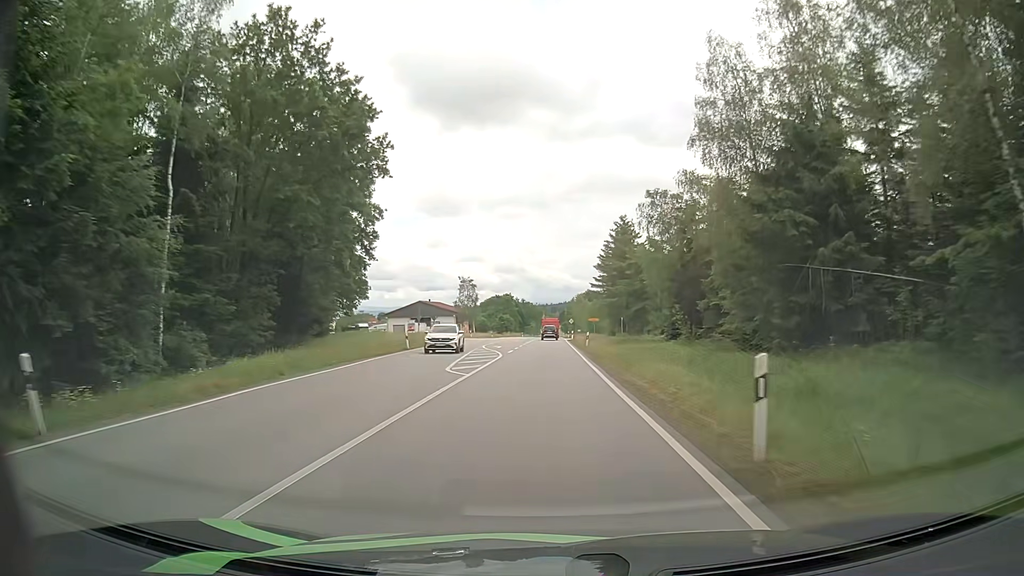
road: secondary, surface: asphalt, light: Day
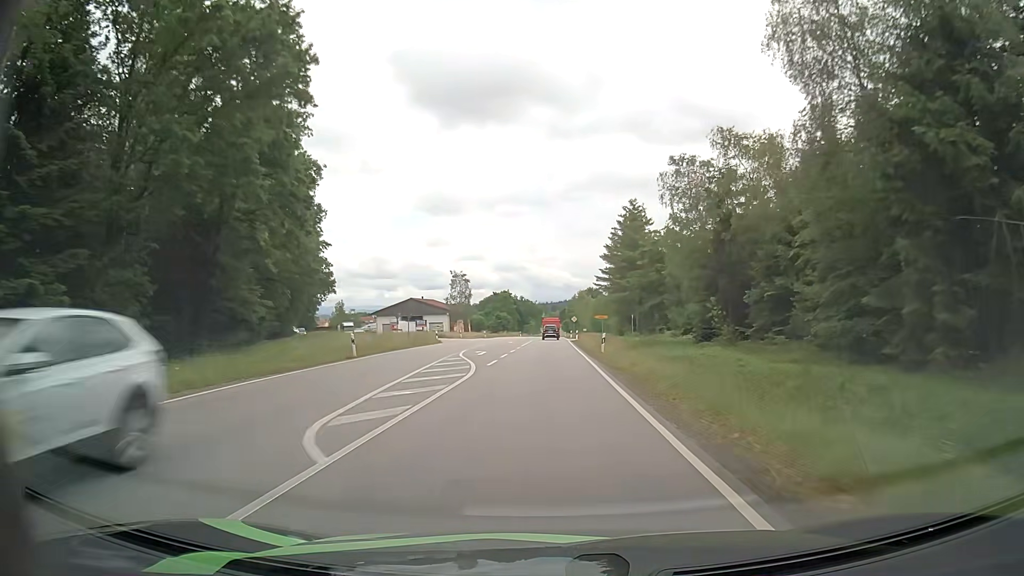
(0.0, +12.0) m; 0°
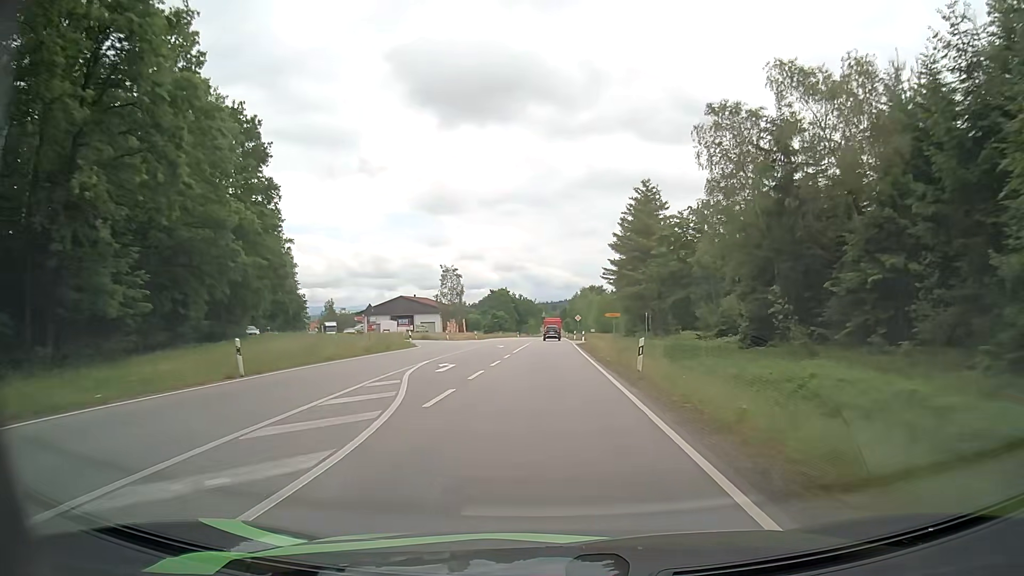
(0.0, +12.0) m; 0°
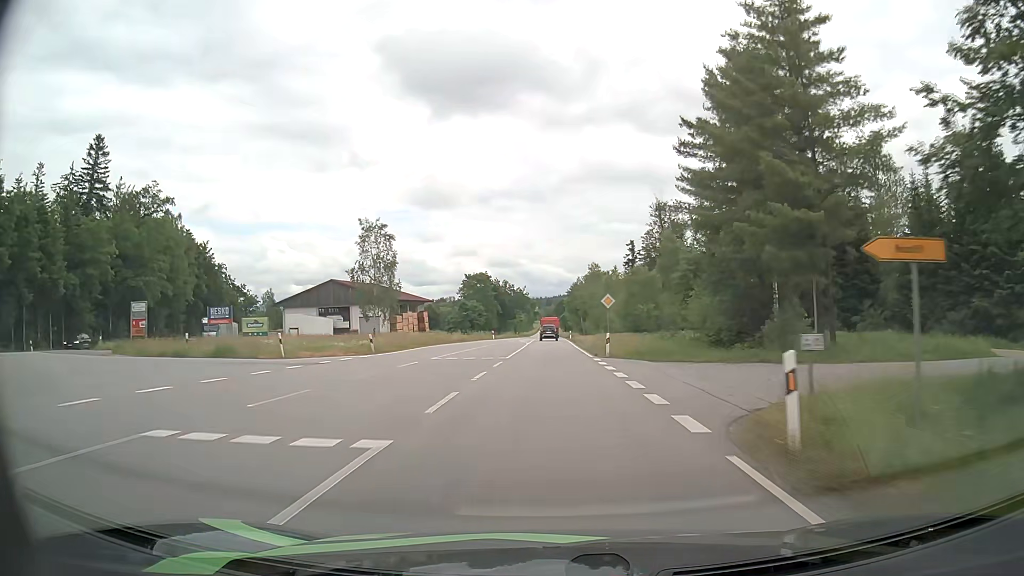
(-0.2, +48.0) m; 0°
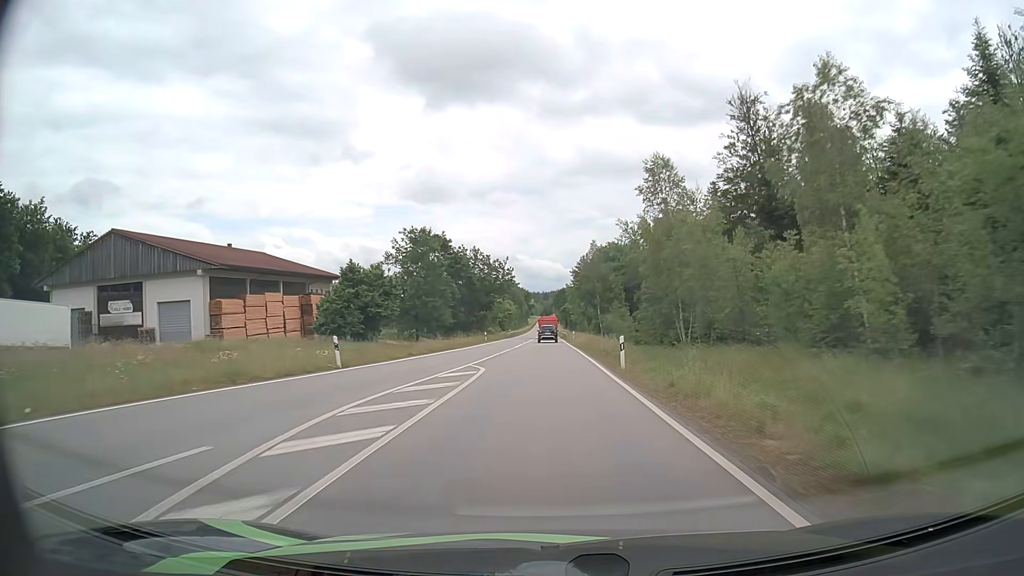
(+0.3, +60.5) m; 0°
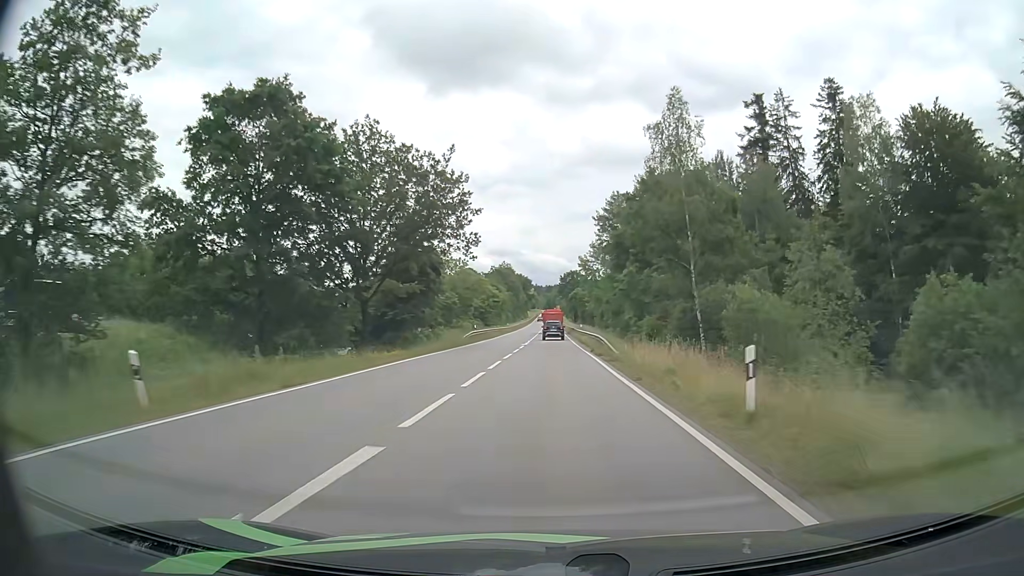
(-0.4, +61.5) m; 0°
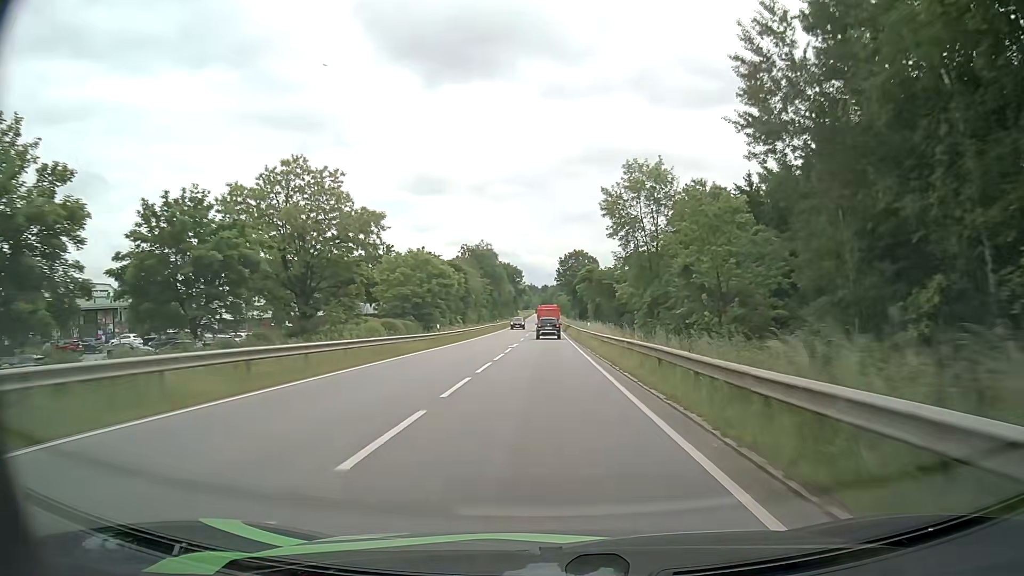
(+0.4, +62.5) m; 0°
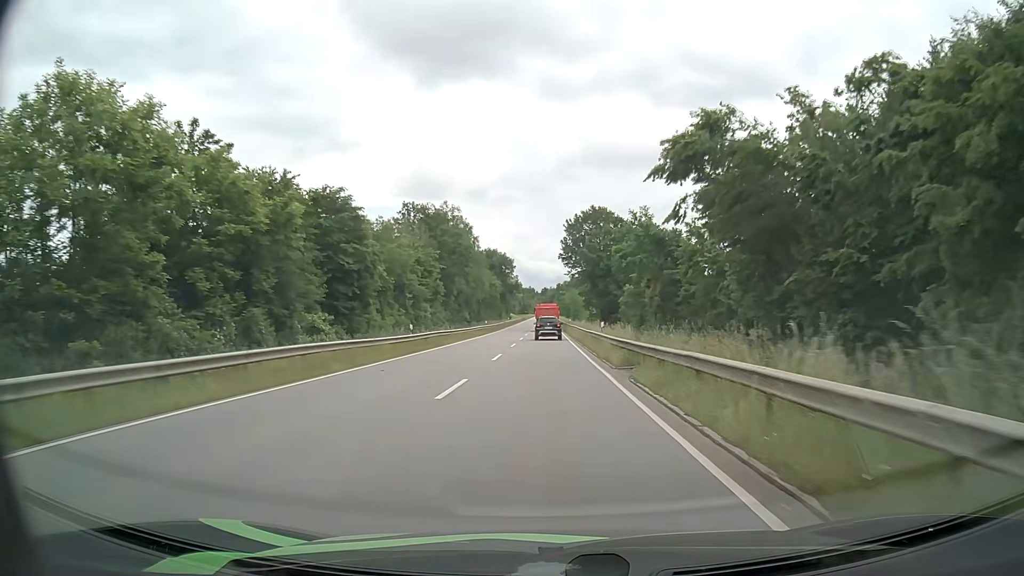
(+0.1, +60.0) m; 0°
(0, +10) (0, +20) (0, +30) (0, +40) (0, +50) (0, +60) (0, +70) (0, +80) (0, +90) (0, +100) m
